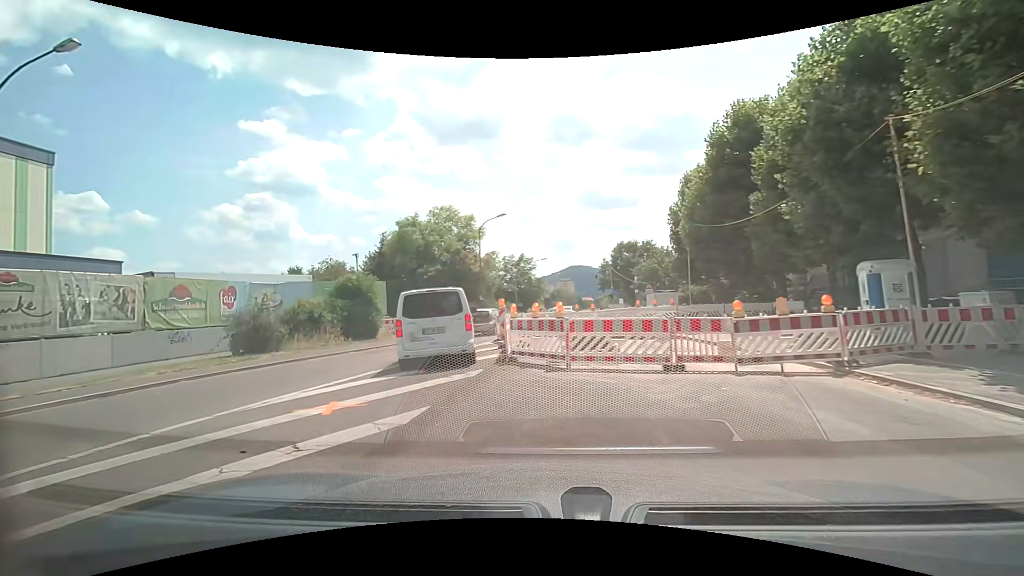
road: secondary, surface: asphalt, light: Day
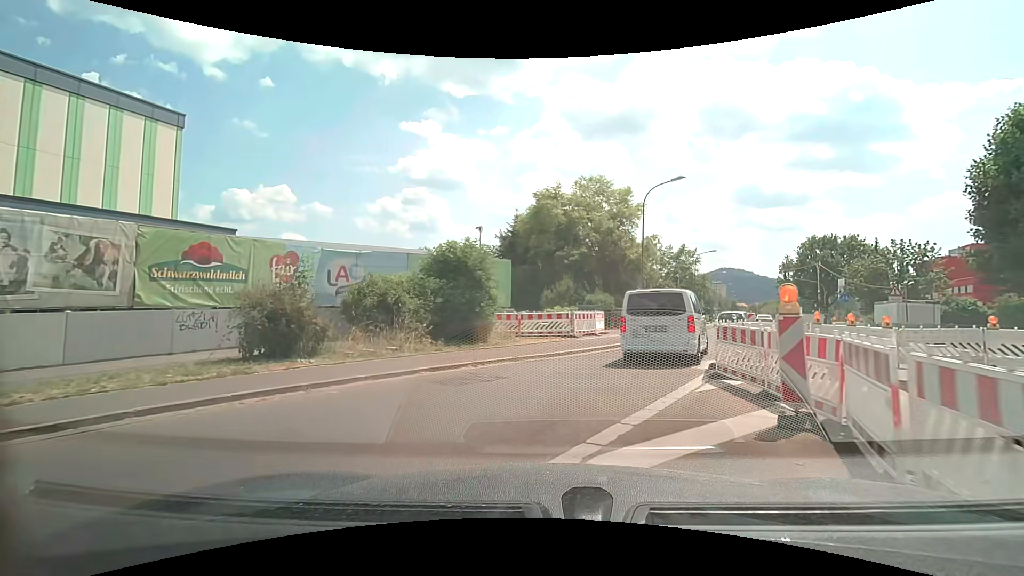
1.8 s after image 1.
(-2.1, +10.4) m; -16°
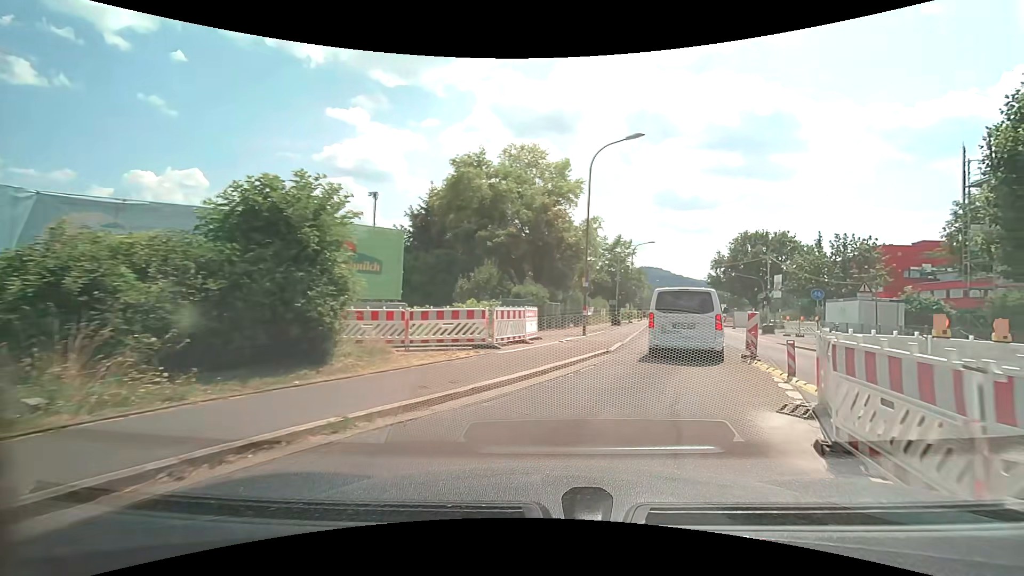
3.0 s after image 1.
(+0.4, +7.7) m; +8°
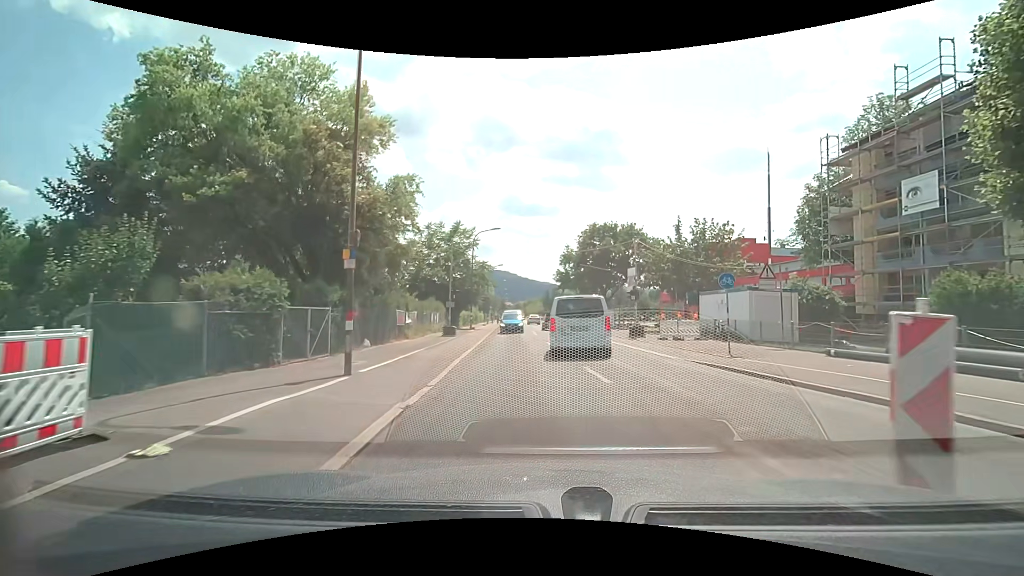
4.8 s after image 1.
(+2.3, +11.9) m; +17°
